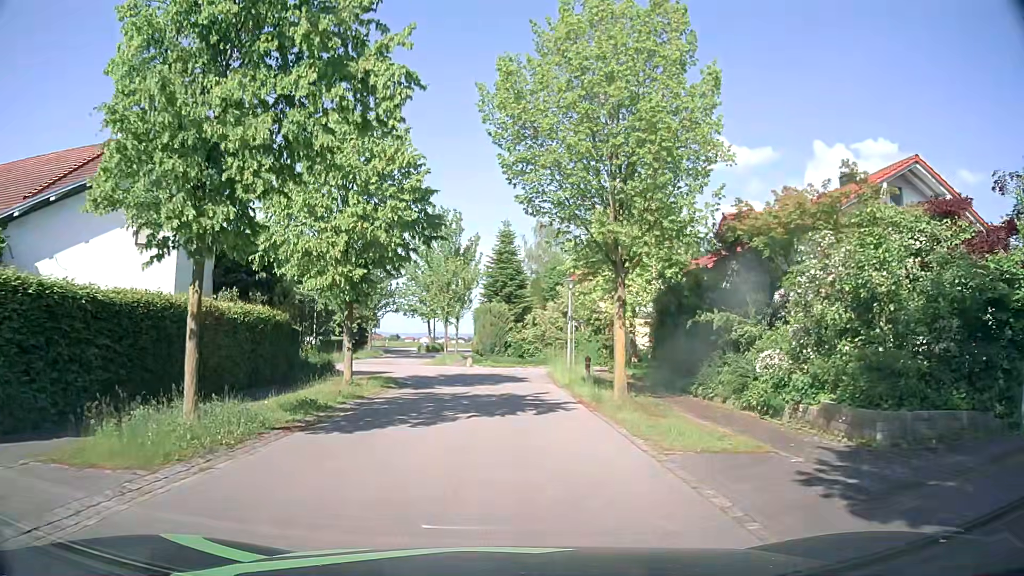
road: residential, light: Day
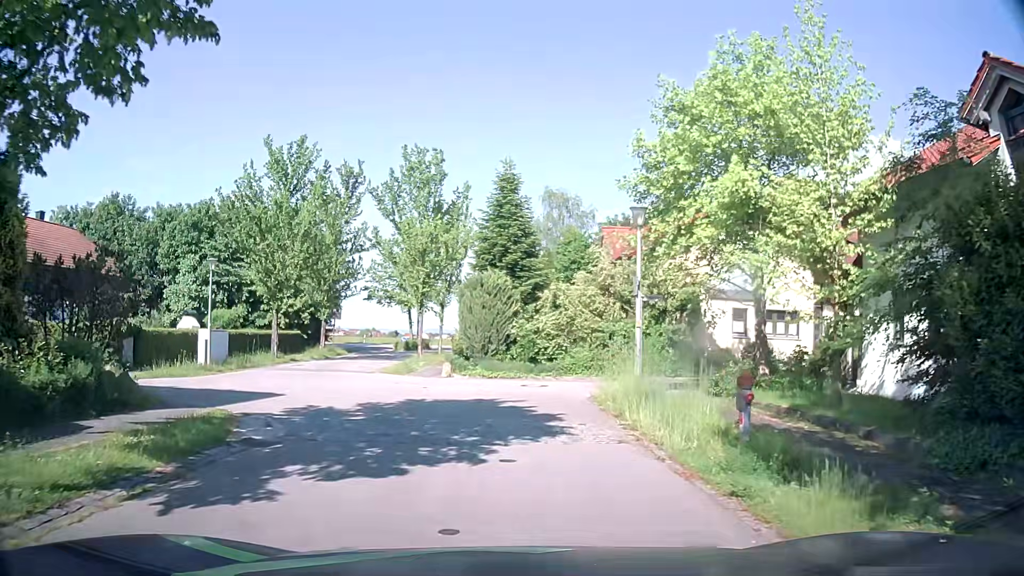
(+0.1, +15.1) m; +1°
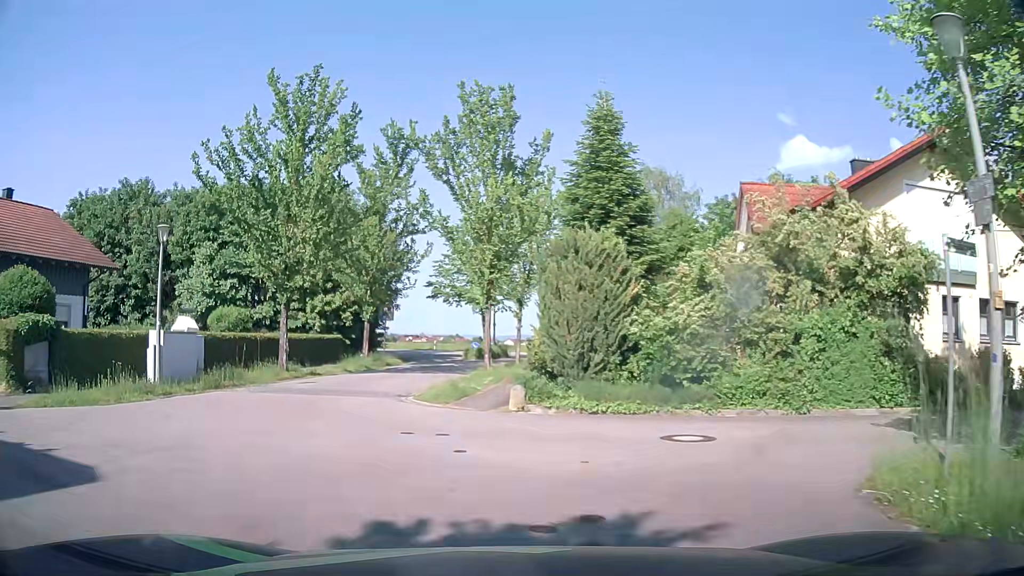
(-0.4, +9.5) m; -7°
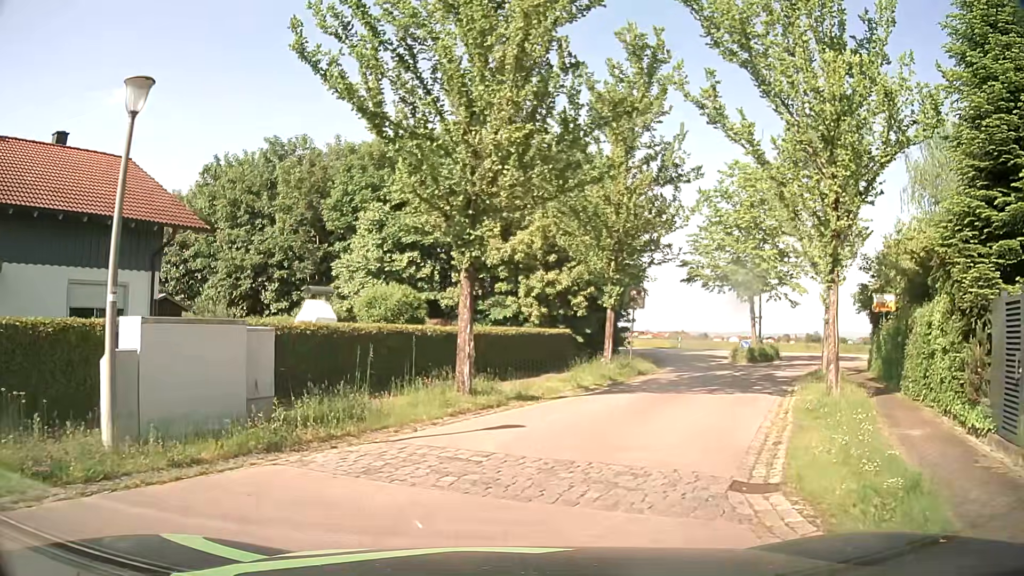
(-2.4, +11.1) m; -20°
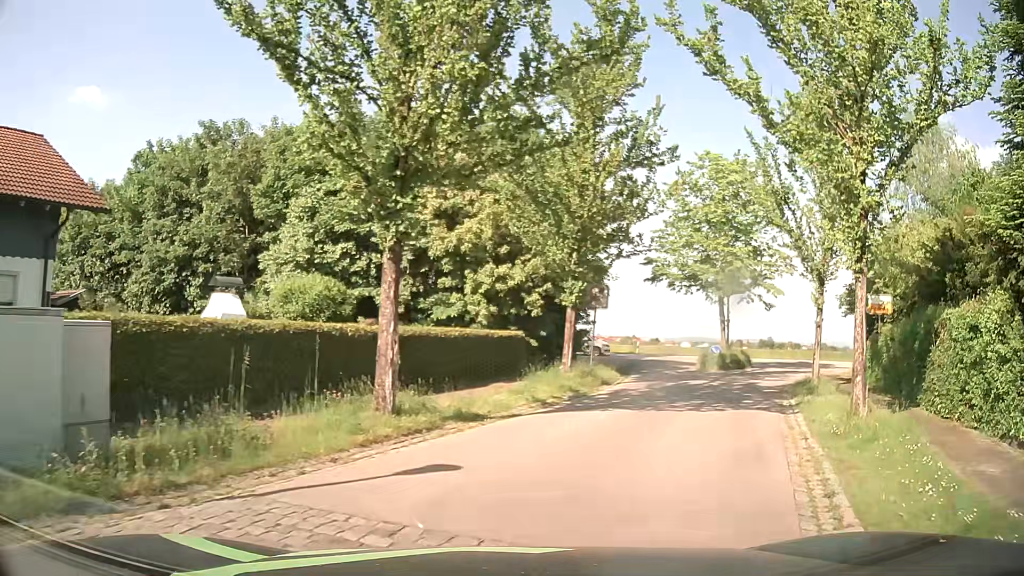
(+0.1, +3.2) m; +3°
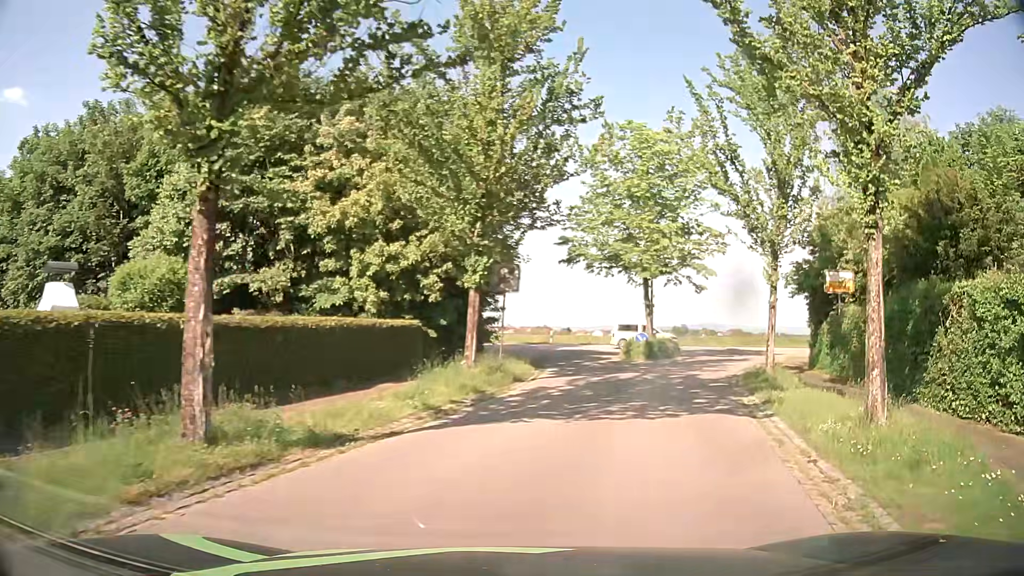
(+0.3, +3.4) m; +9°
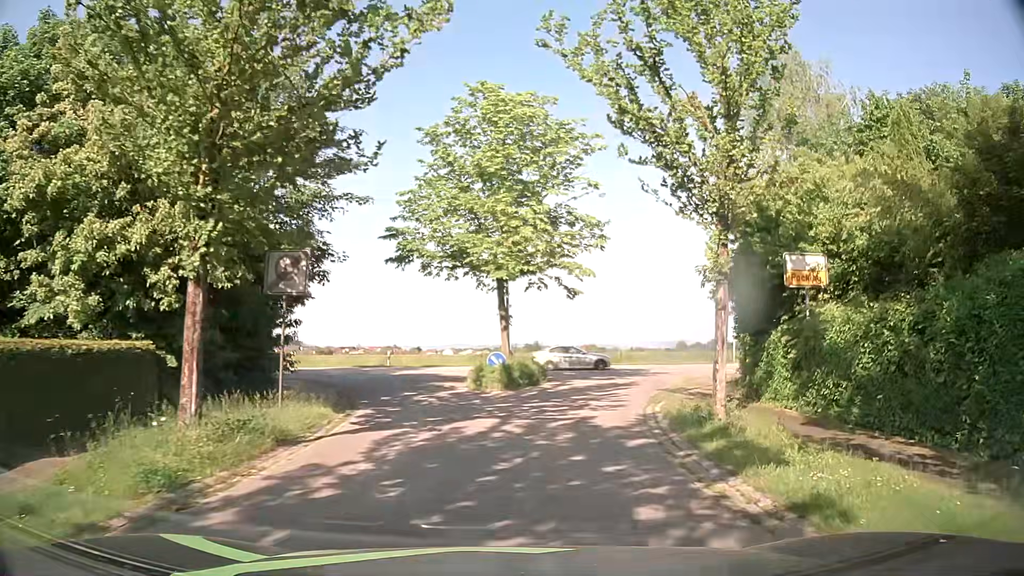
(+0.8, +7.4) m; +12°
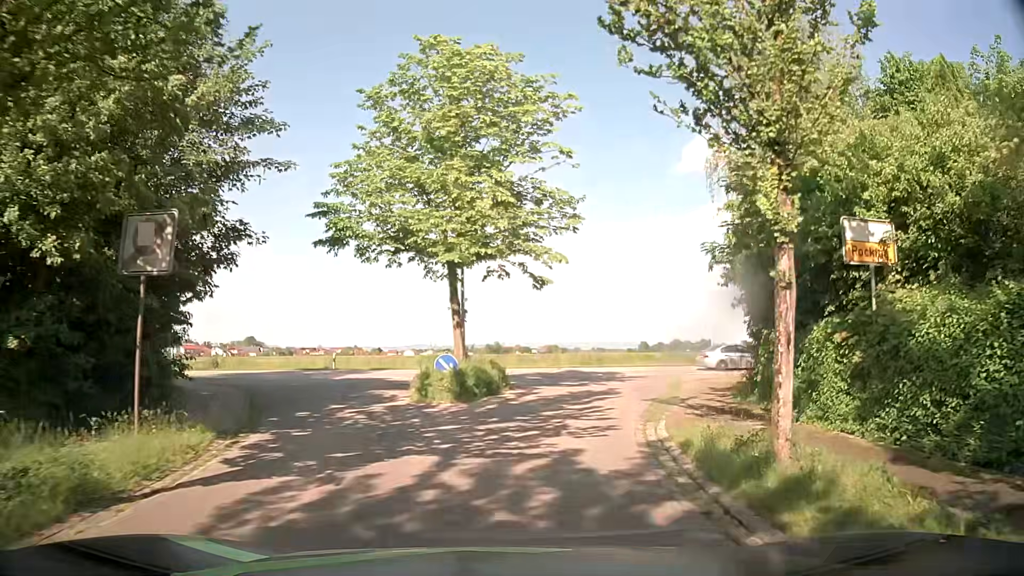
(+0.1, +4.1) m; +4°
